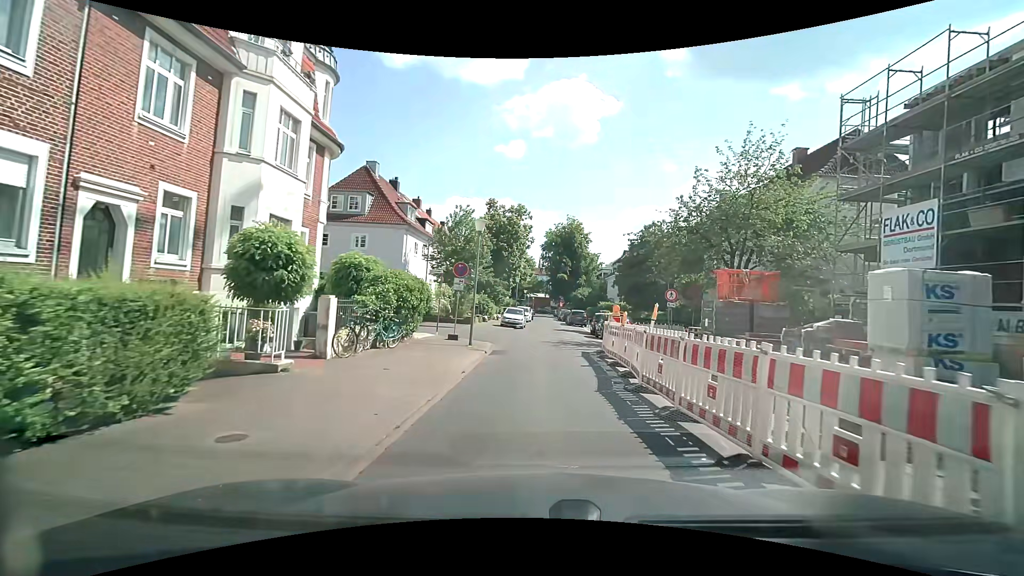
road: residential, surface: asphalt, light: Day
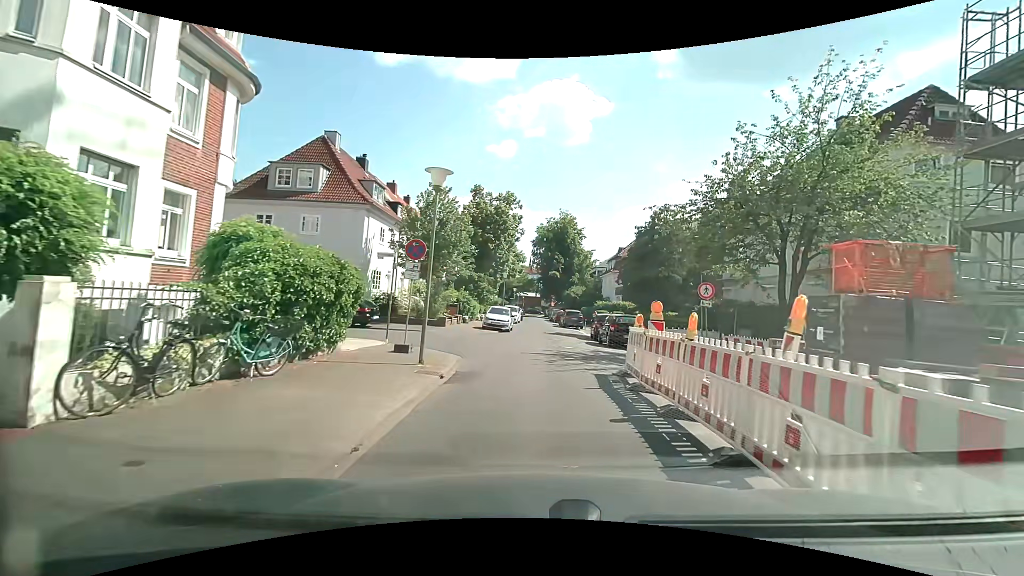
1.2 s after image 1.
(0.0, +6.3) m; +1°
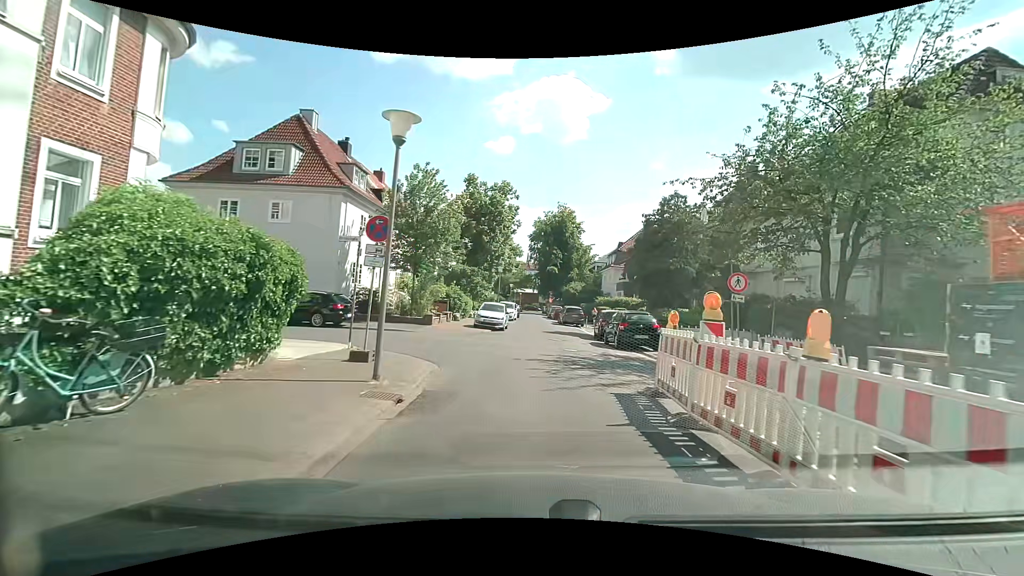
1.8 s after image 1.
(0.0, +3.0) m; 0°
(0, +10) (+1, +20) (+1, +30) (+1, +40) (+1, +50) (+1, +60) (+1, +70) (+1, +80) (+1, +90) (+1, +100) m
